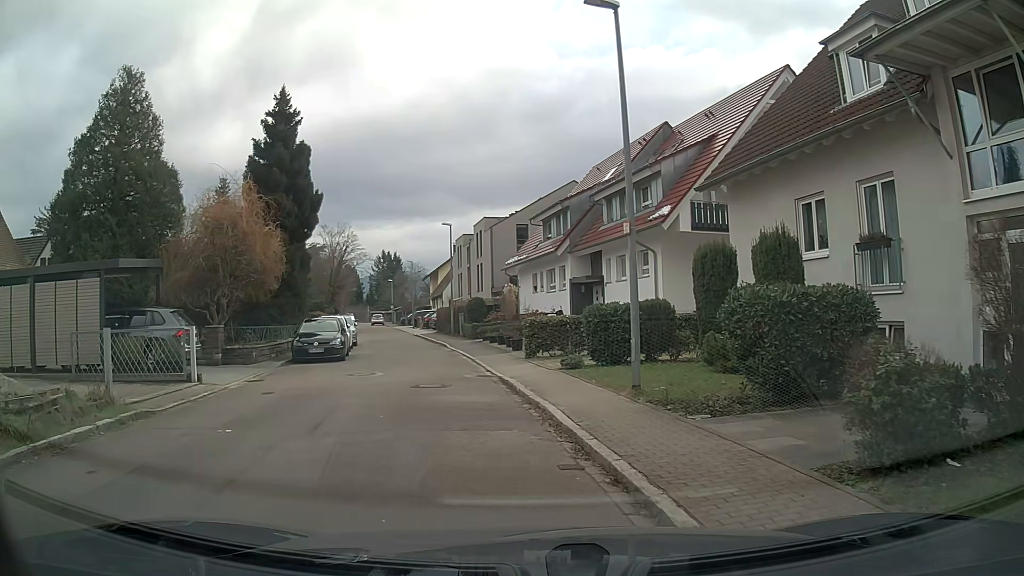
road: residential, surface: asphalt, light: Day
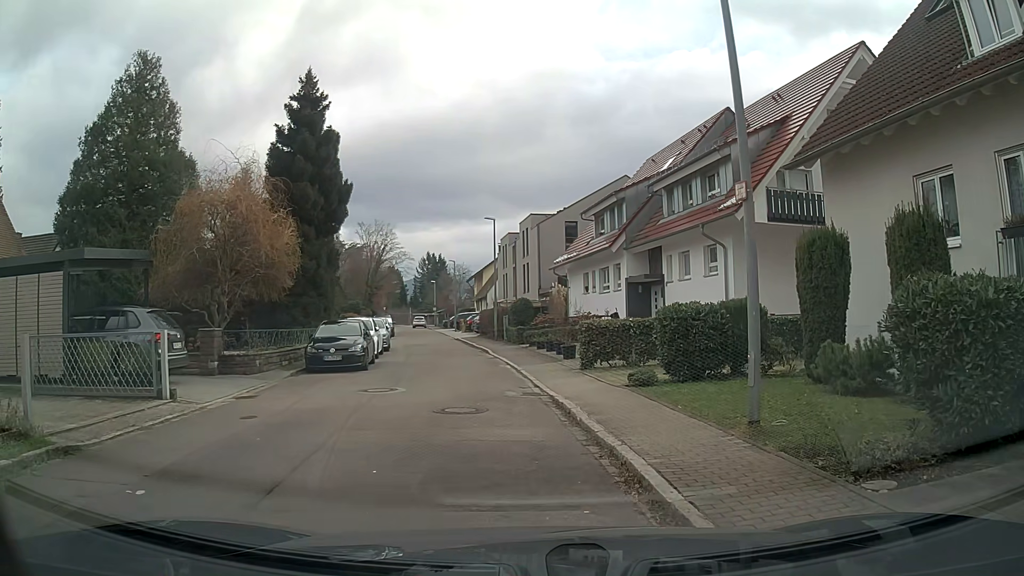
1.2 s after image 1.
(-0.1, +3.3) m; -2°
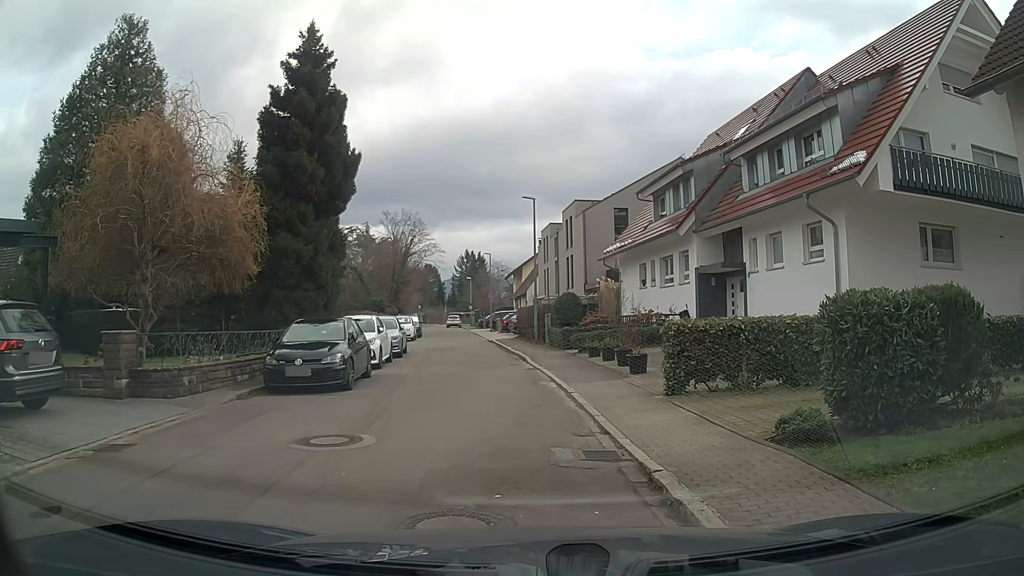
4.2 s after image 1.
(-0.2, +5.7) m; -2°
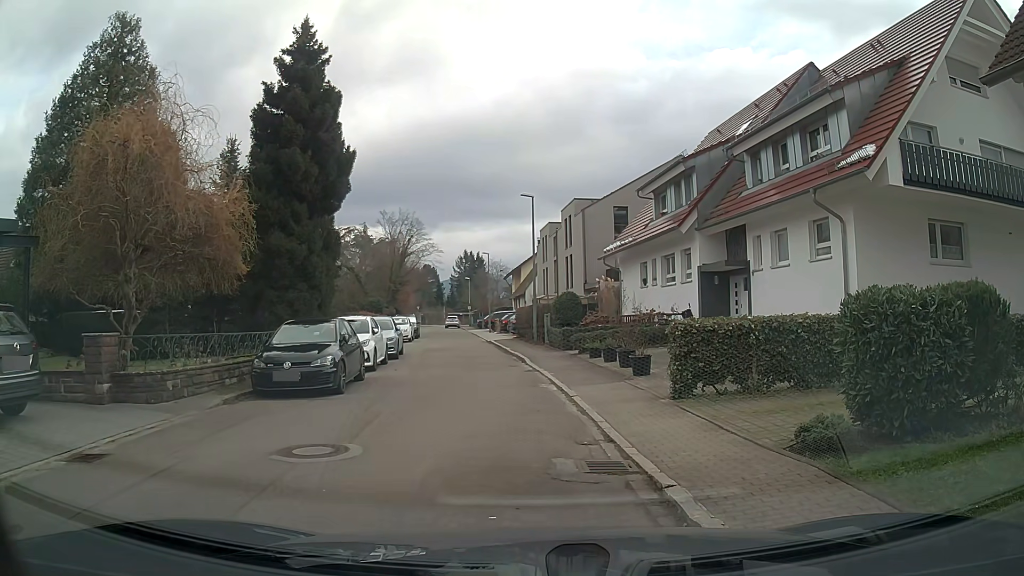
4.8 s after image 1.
(0.0, +0.6) m; 0°
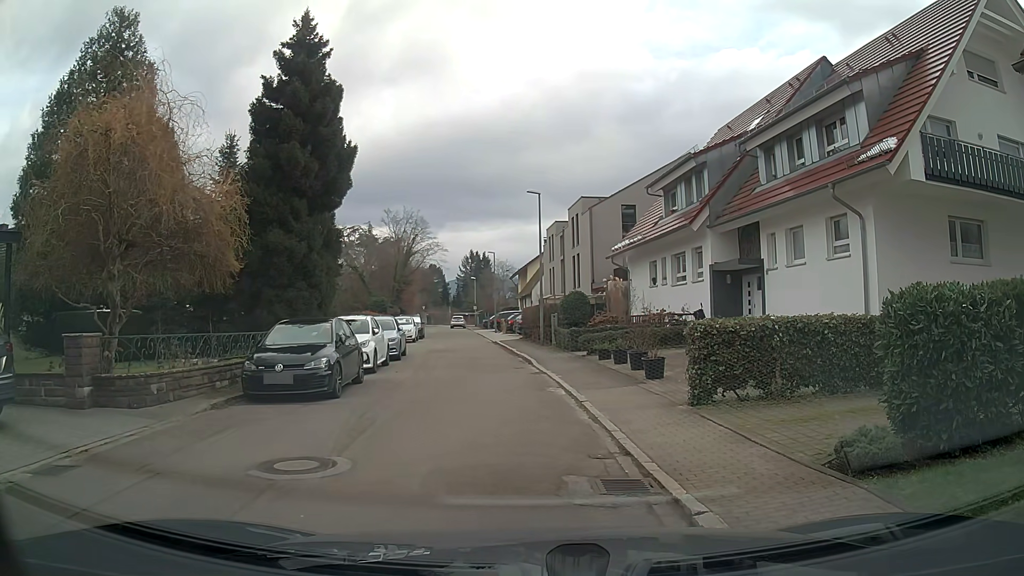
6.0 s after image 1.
(0.0, +0.7) m; 0°
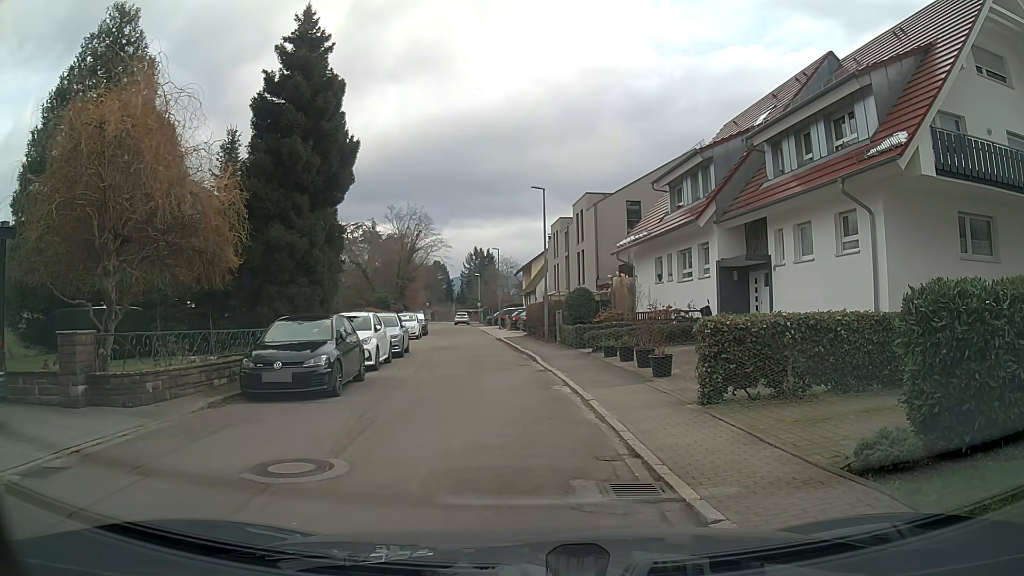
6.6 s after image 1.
(0.0, +0.3) m; 0°
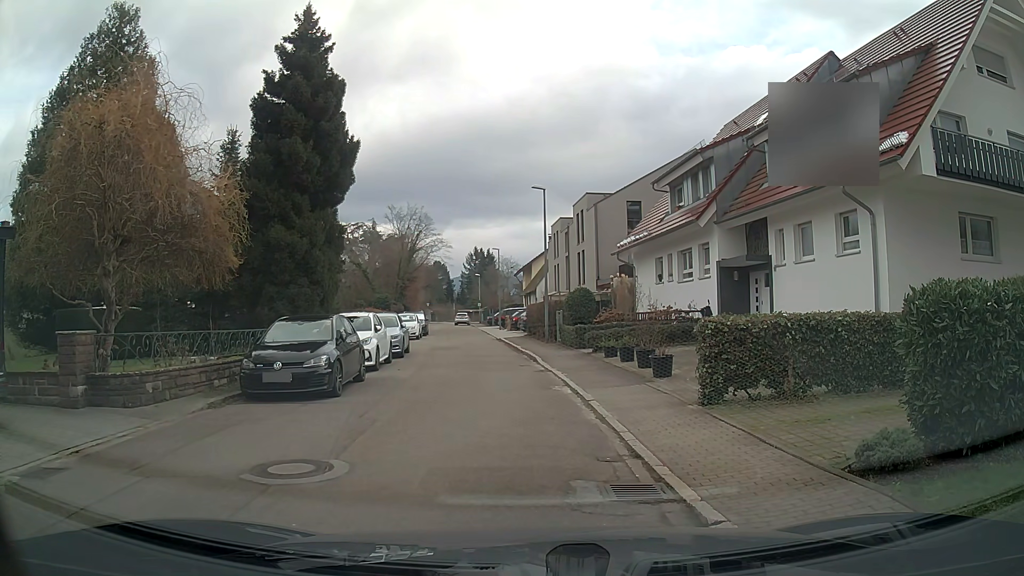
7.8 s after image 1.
(0.0, +0.1) m; 0°
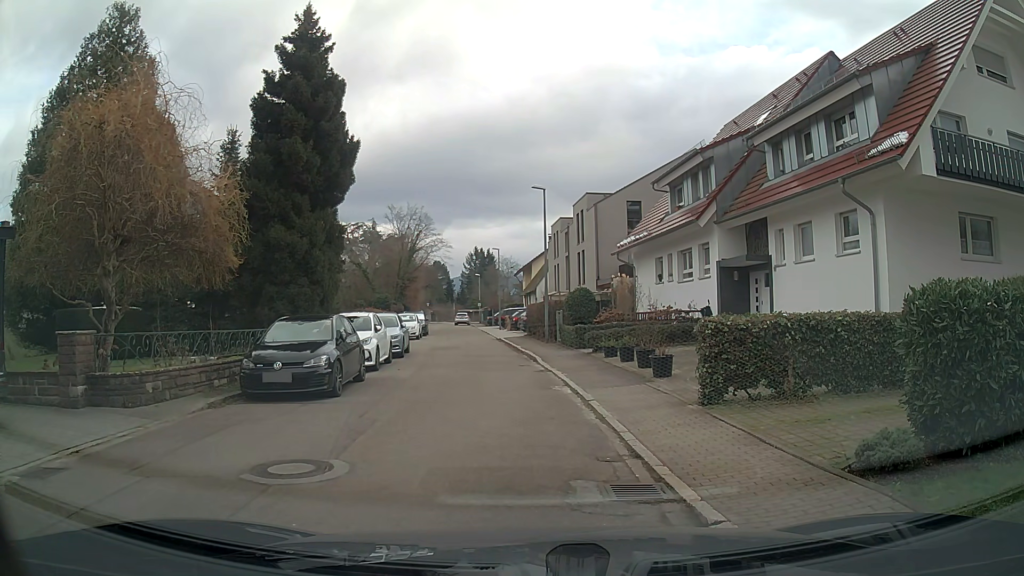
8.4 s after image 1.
(0.0, 0.0) m; 0°
